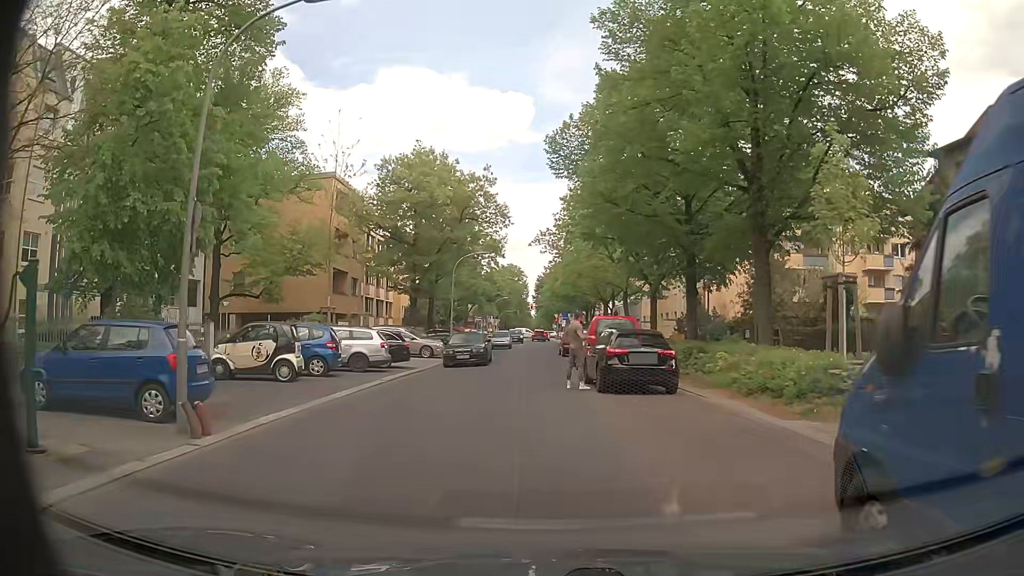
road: residential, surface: asphalt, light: Day
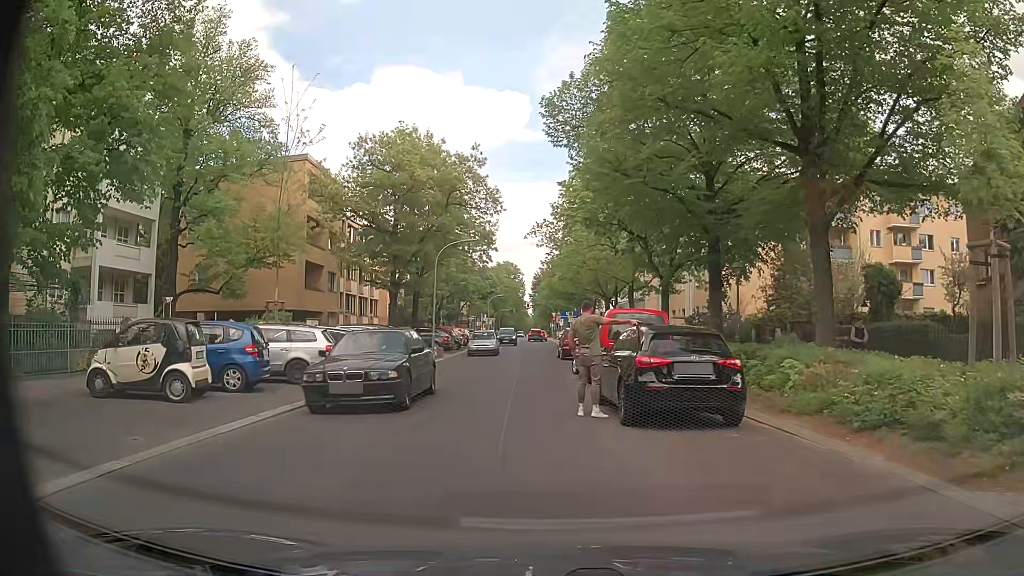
(+0.1, +5.2) m; +1°
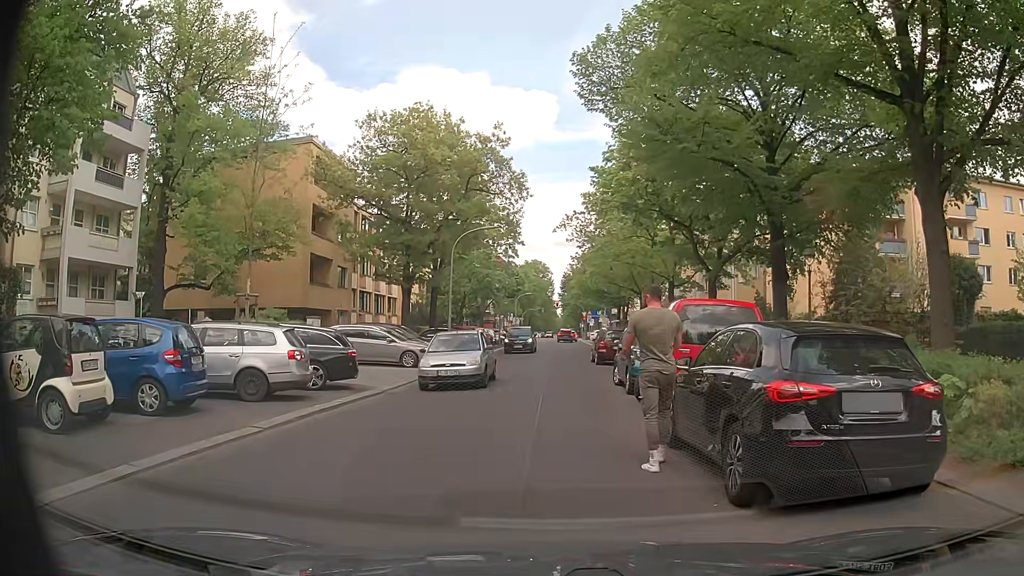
(0.0, +4.2) m; -1°
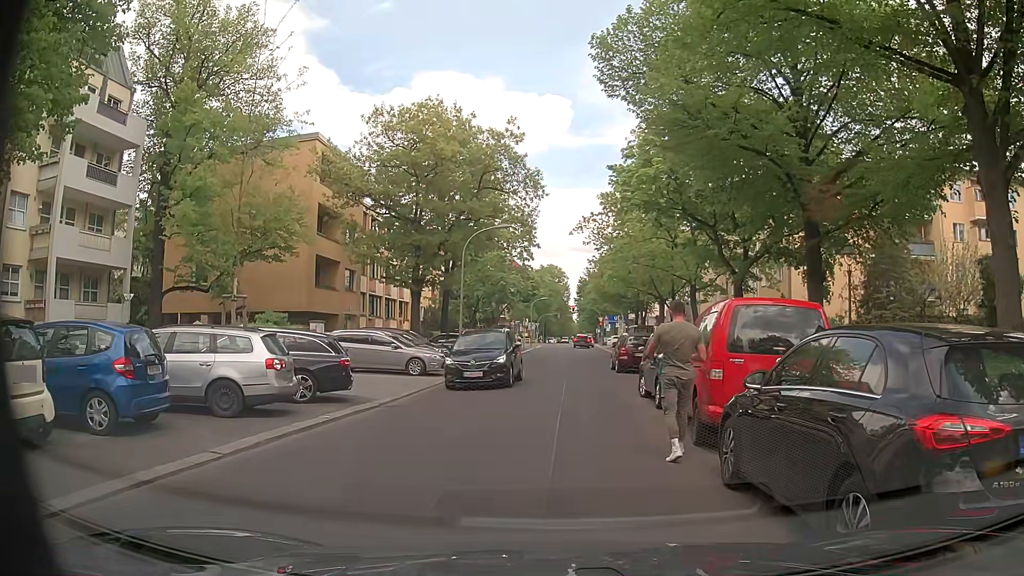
(0.0, +1.9) m; 0°
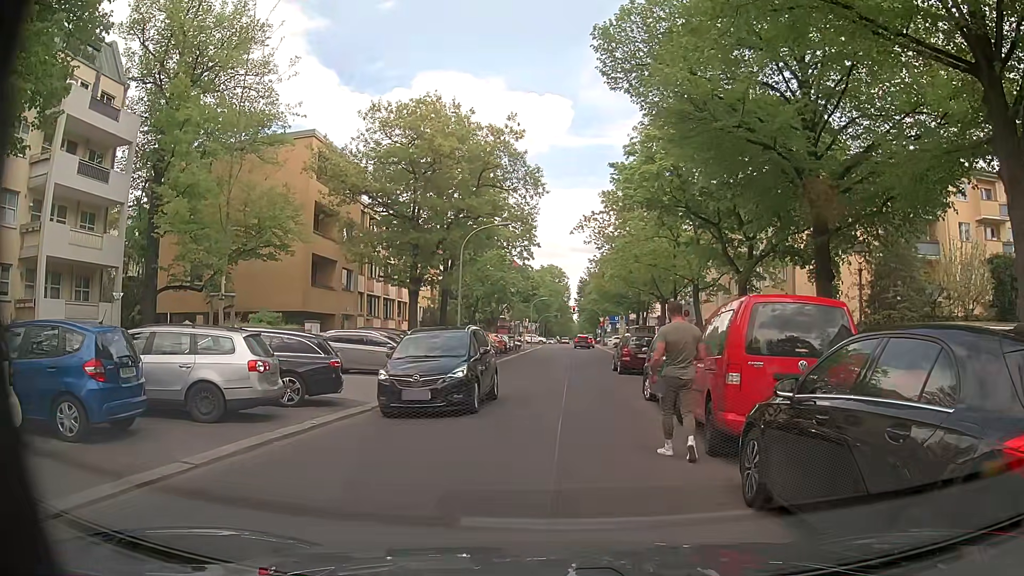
(0.0, +0.7) m; 0°
